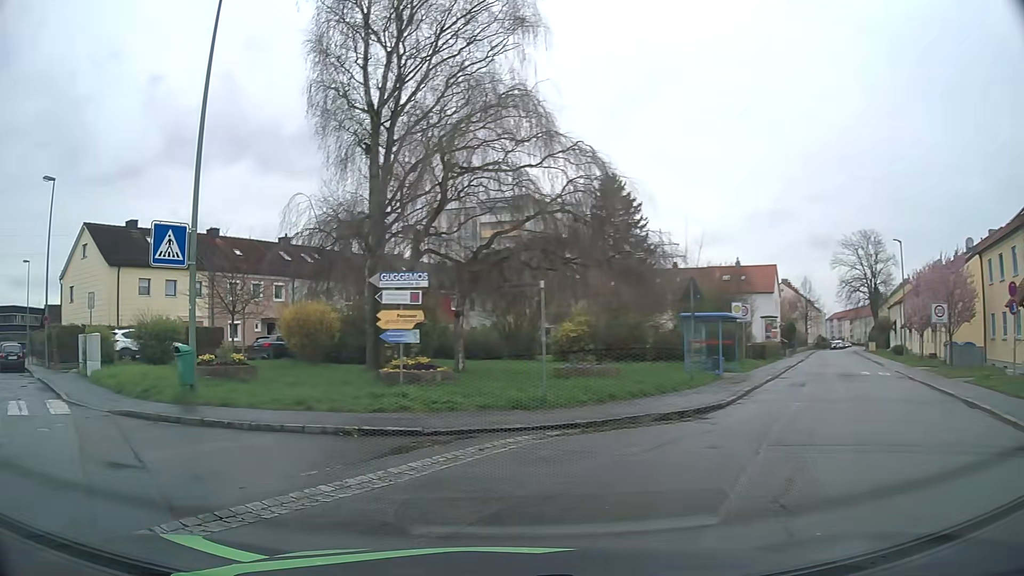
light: Day
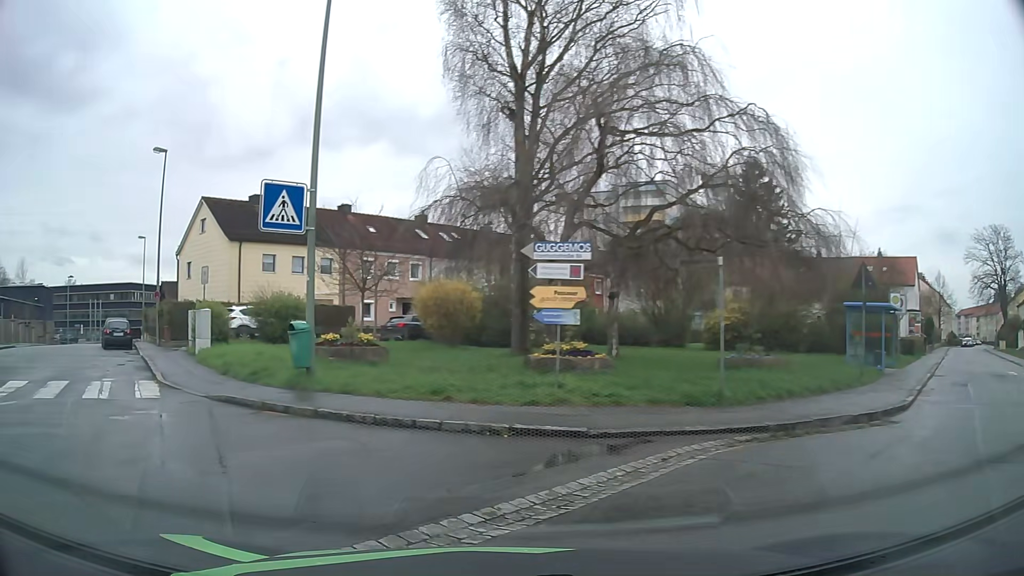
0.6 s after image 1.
(-0.2, +1.9) m; -12°
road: residential
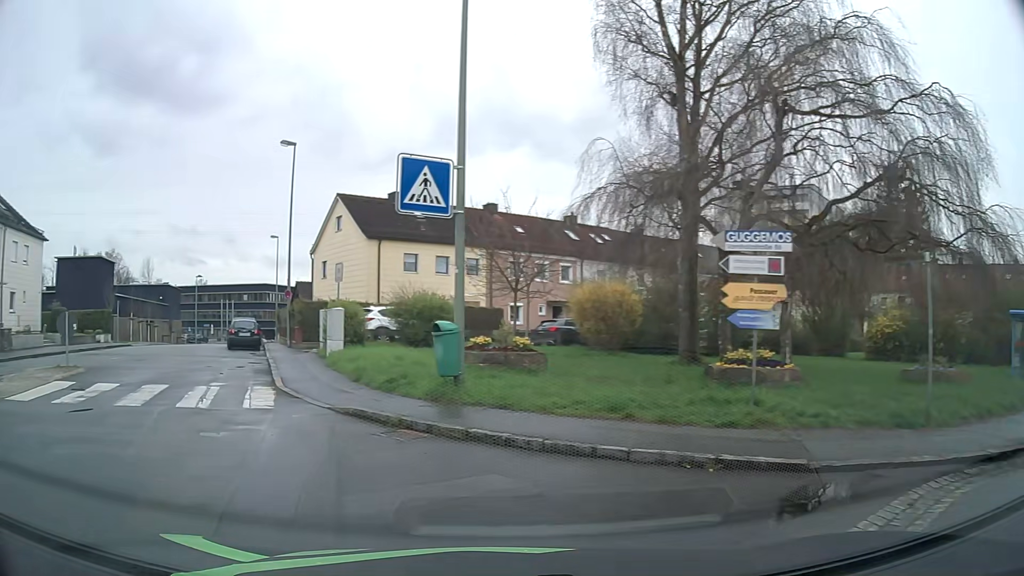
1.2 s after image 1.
(-0.2, +1.9) m; -11°
